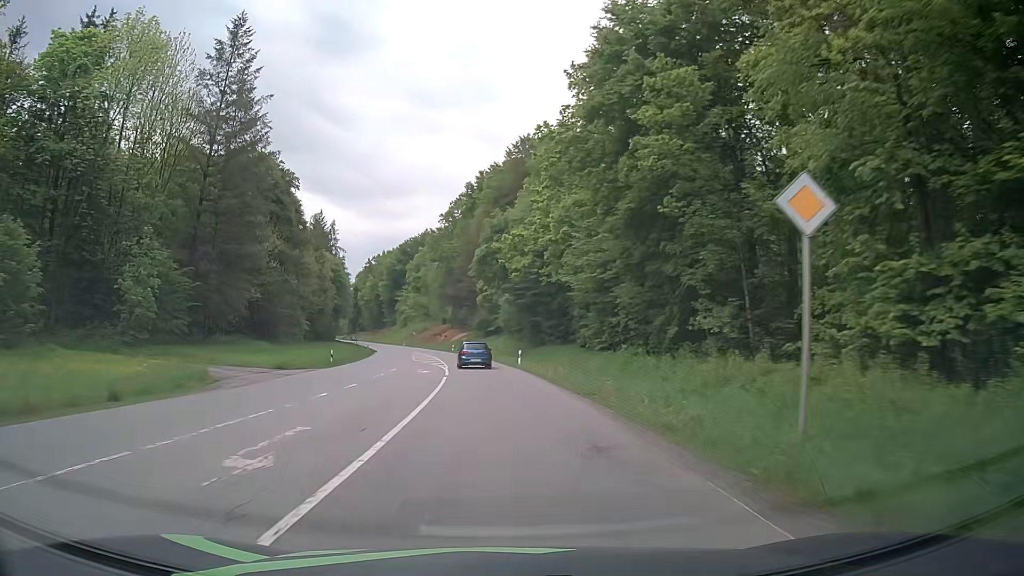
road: secondary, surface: asphalt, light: Day
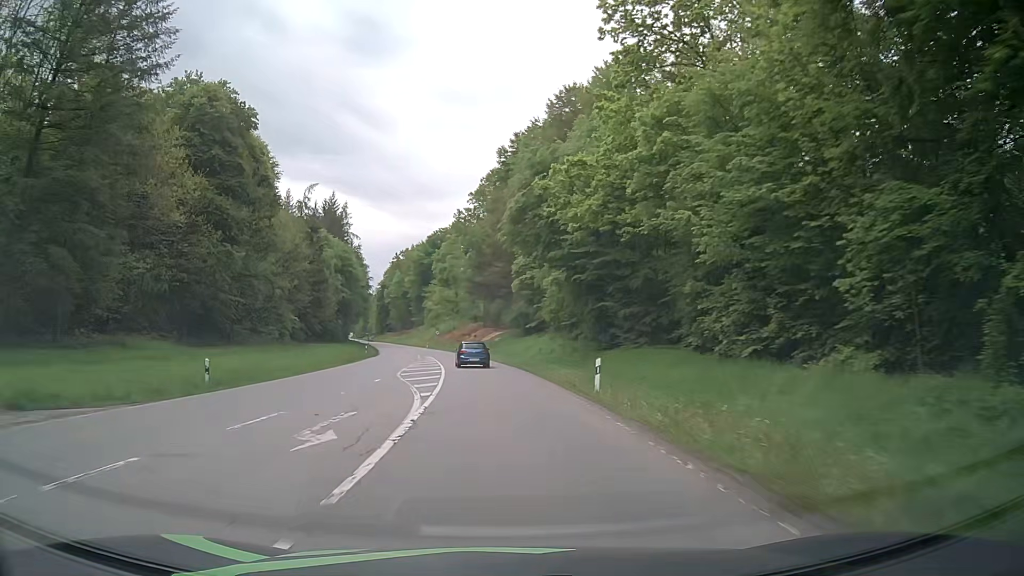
(-0.8, +22.9) m; -4°
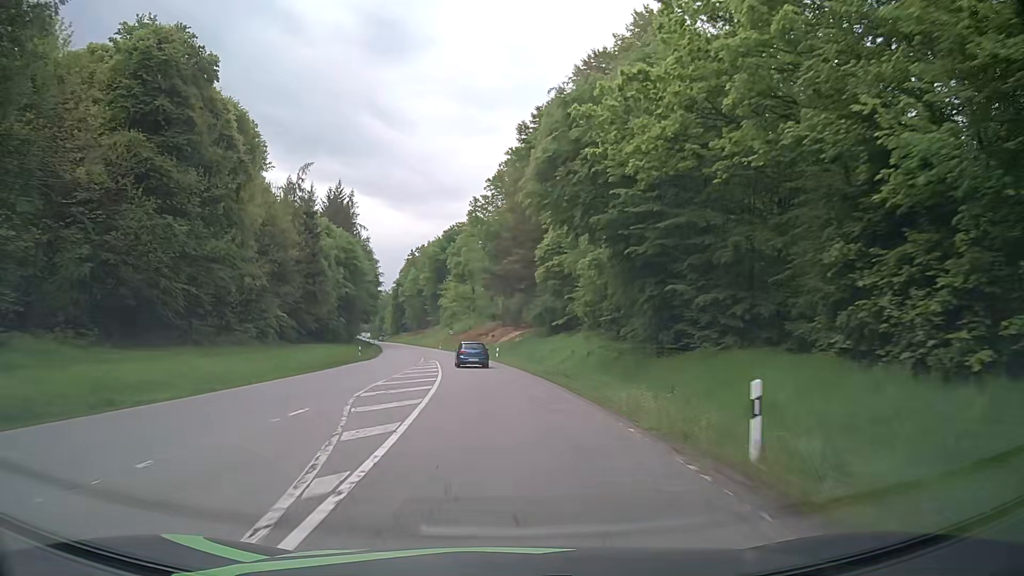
(-0.2, +11.6) m; -1°
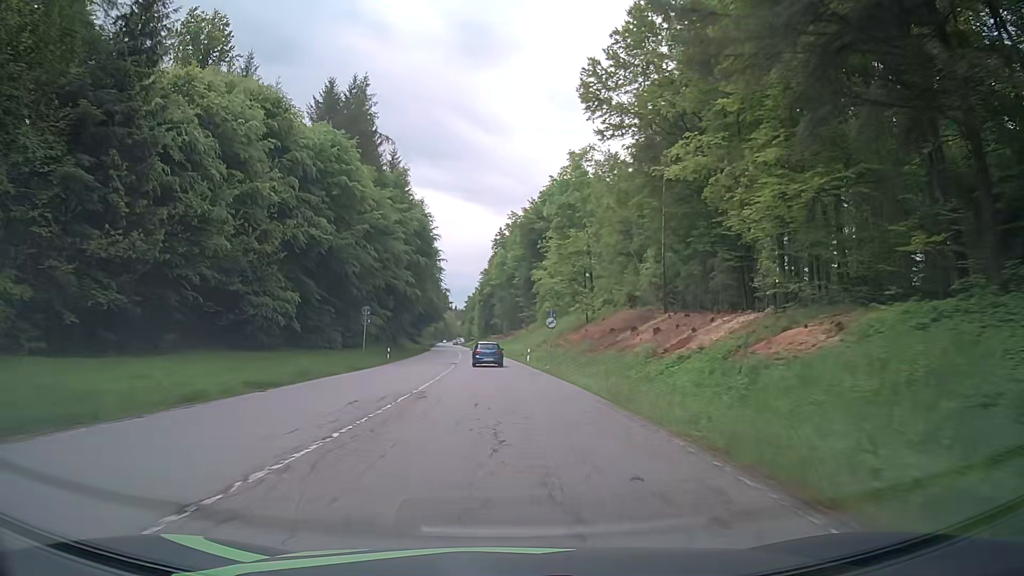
(-4.5, +58.9) m; -9°
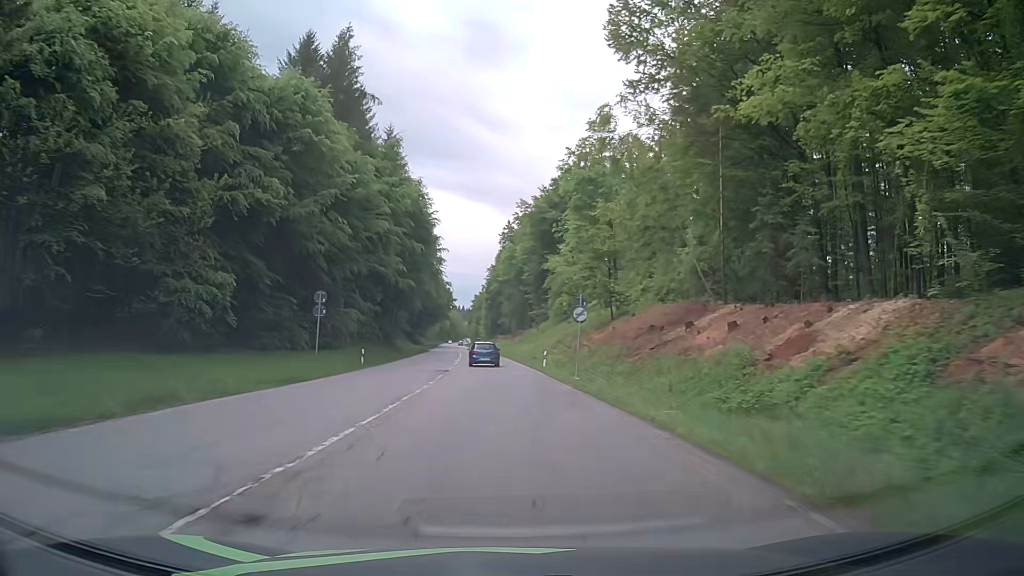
(0.0, +12.1) m; 0°
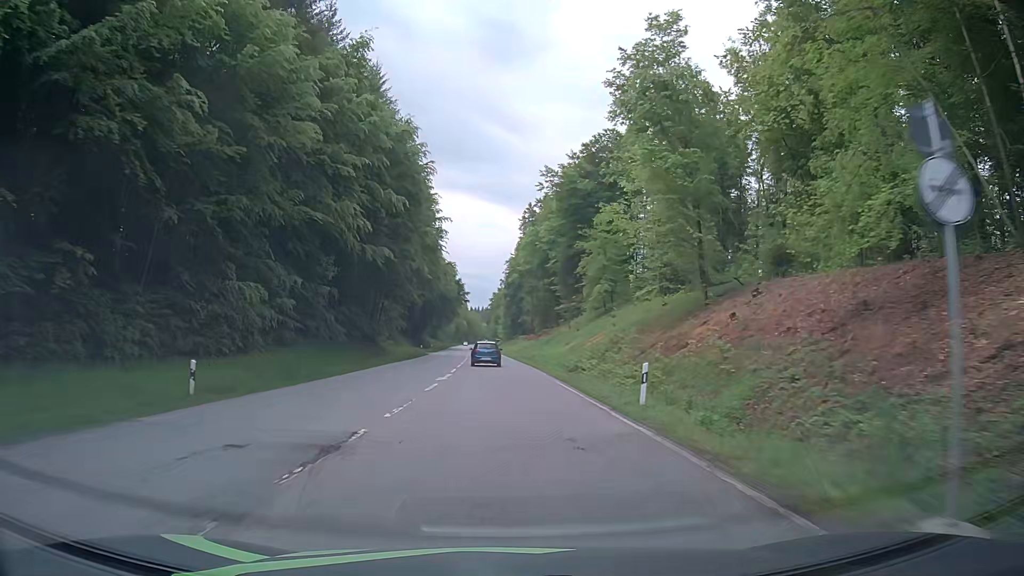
(-0.3, +24.4) m; -1°
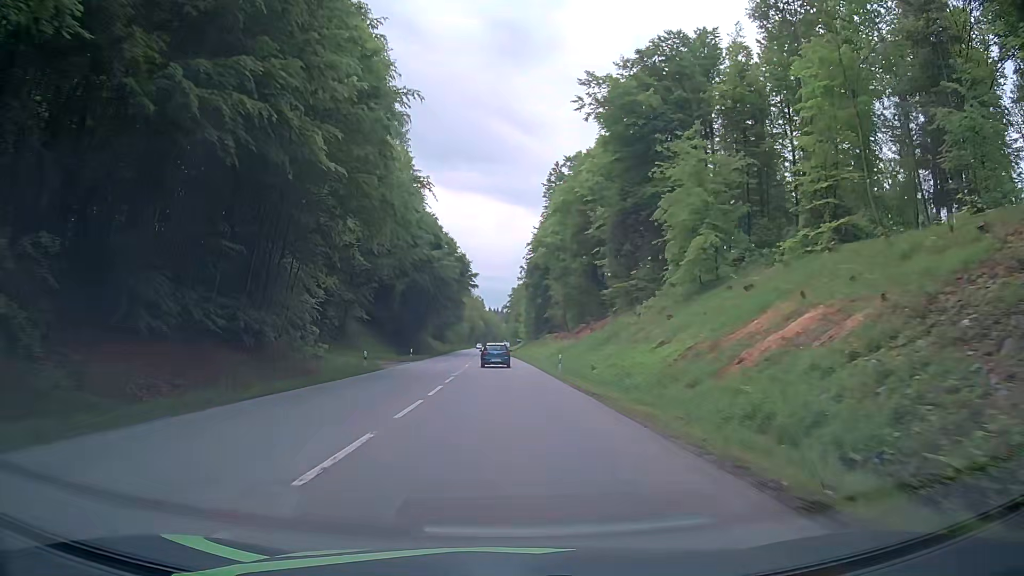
(-0.7, +37.2) m; -2°
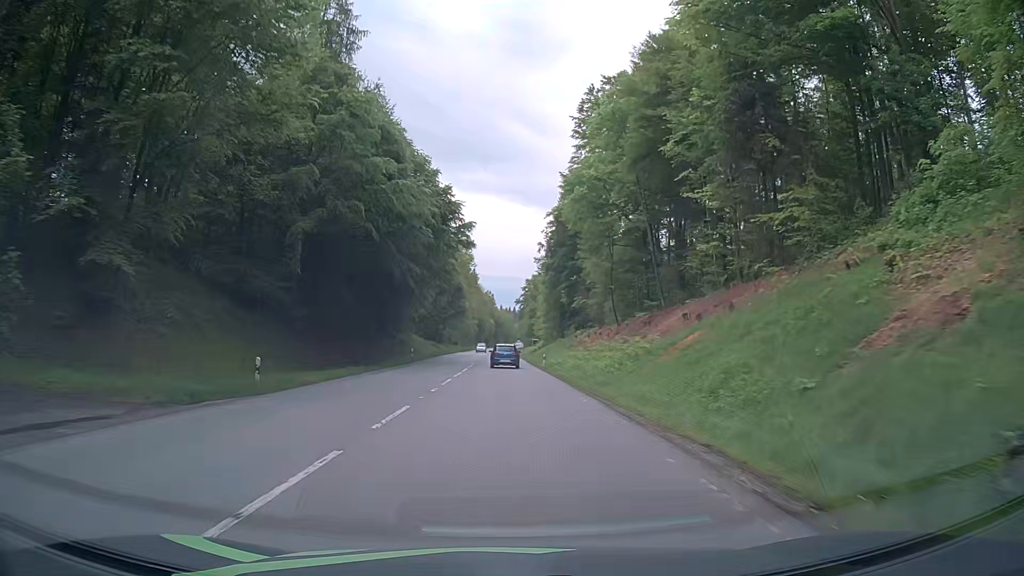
(-0.3, +37.8) m; -1°
(0, +10) (0, +20) (0, +30) (0, +40) (0, +50) (0, +60) (0, +70) (0, +80) (-1, +90) (-1, +100) m
